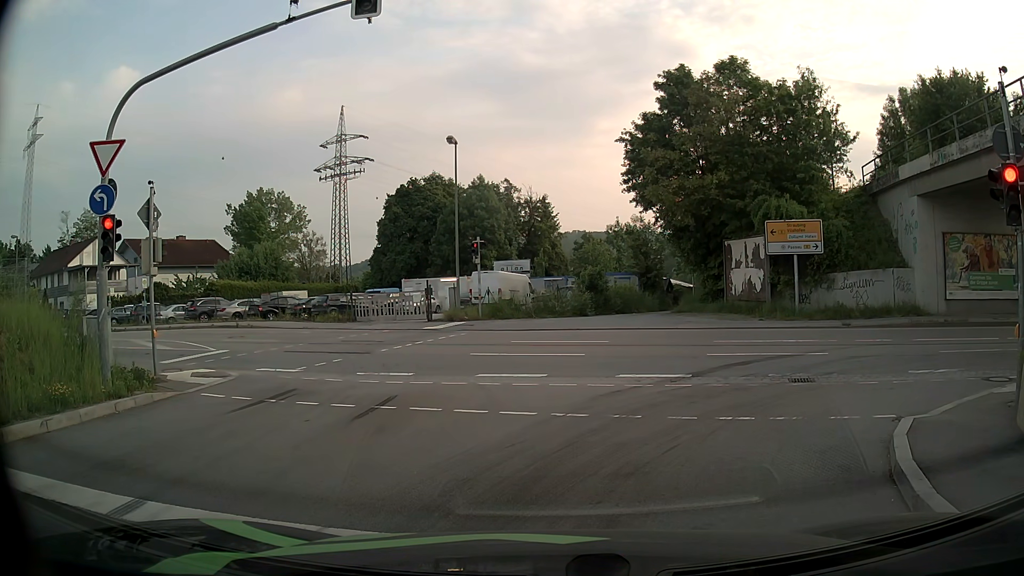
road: primary_link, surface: asphalt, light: Day
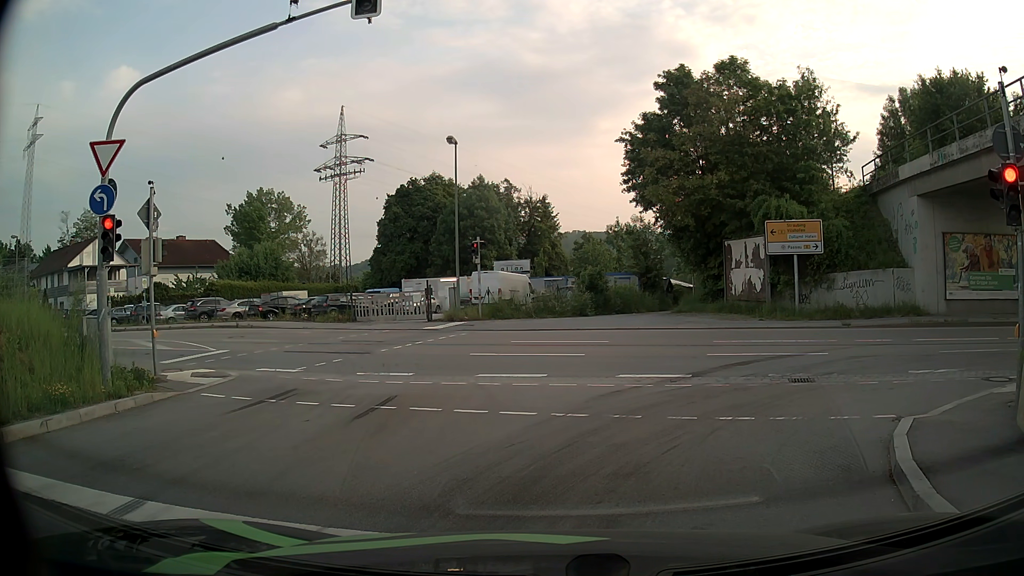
(0.0, 0.0) m; 0°
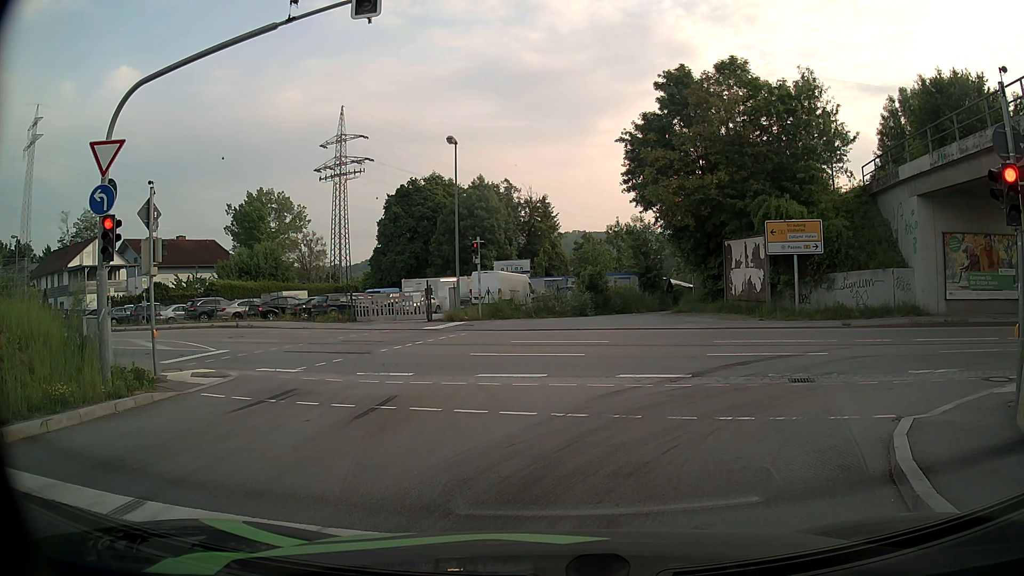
(0.0, 0.0) m; 0°
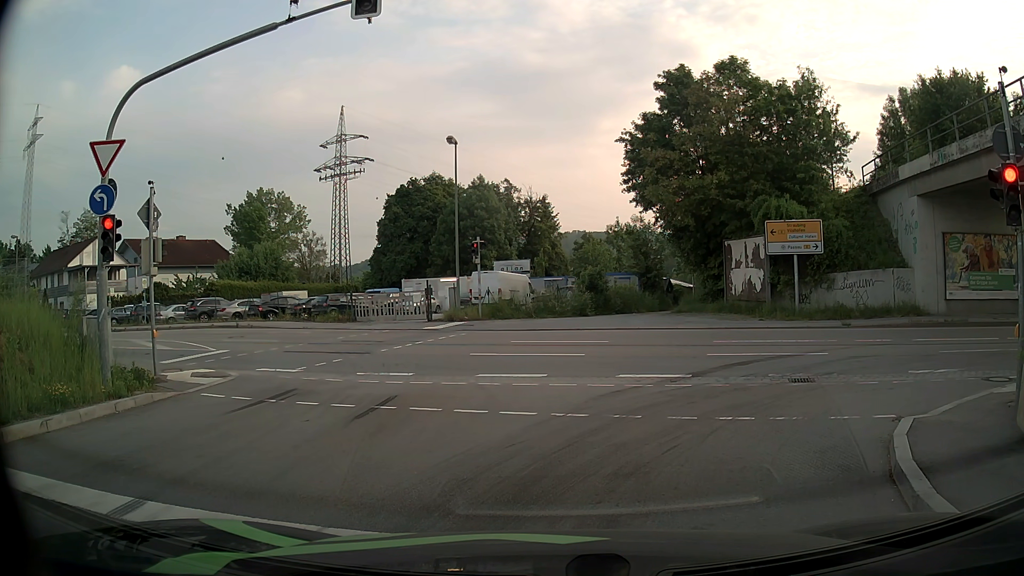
(0.0, 0.0) m; 0°
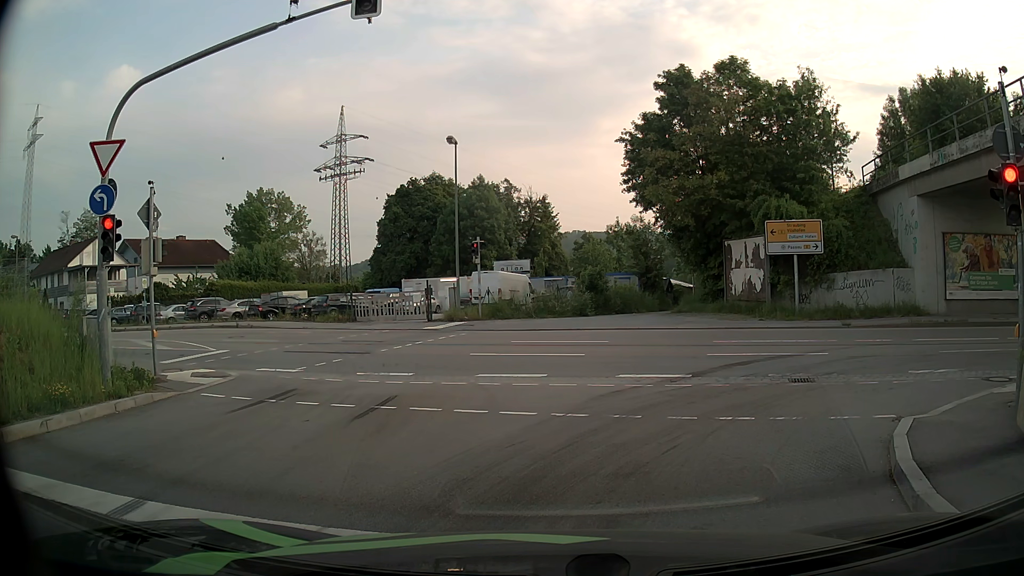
(0.0, 0.0) m; 0°
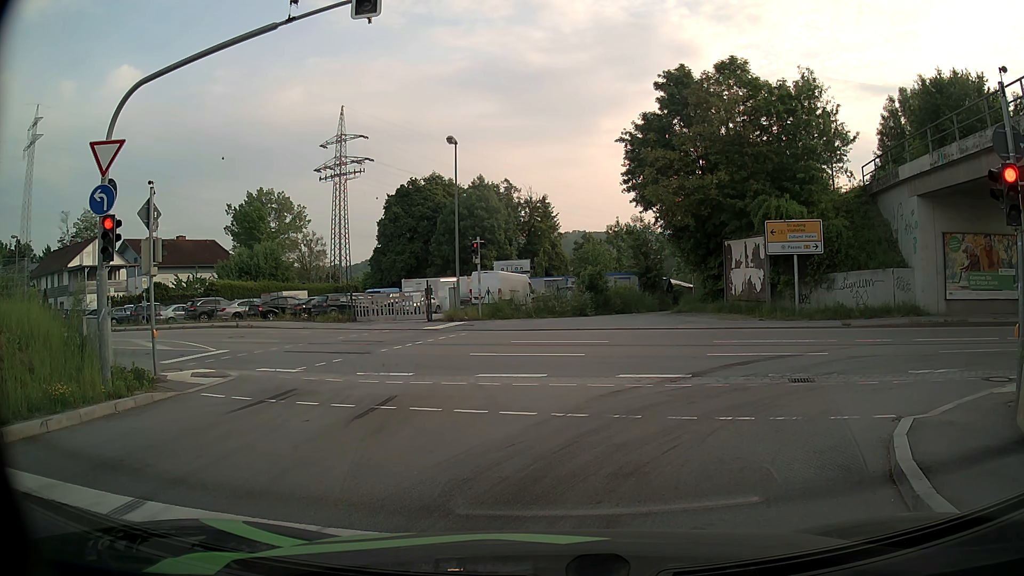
(0.0, 0.0) m; 0°
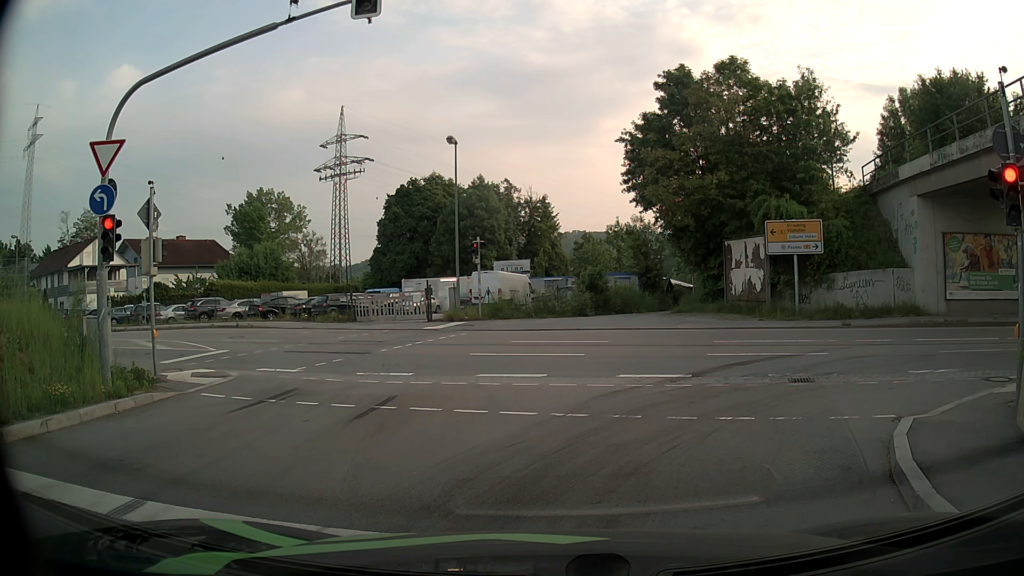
(0.0, 0.0) m; 0°
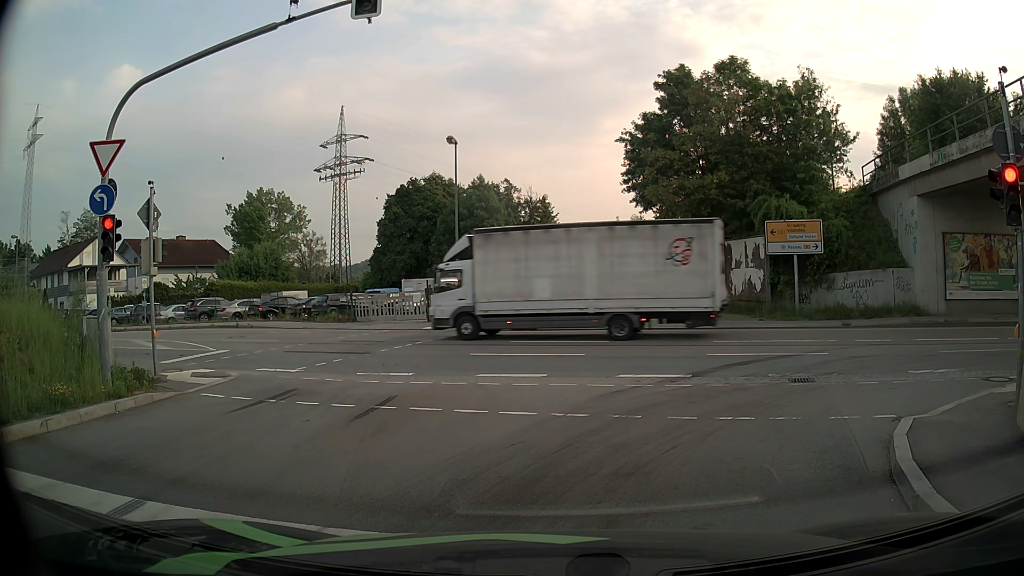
(0.0, 0.0) m; 0°
